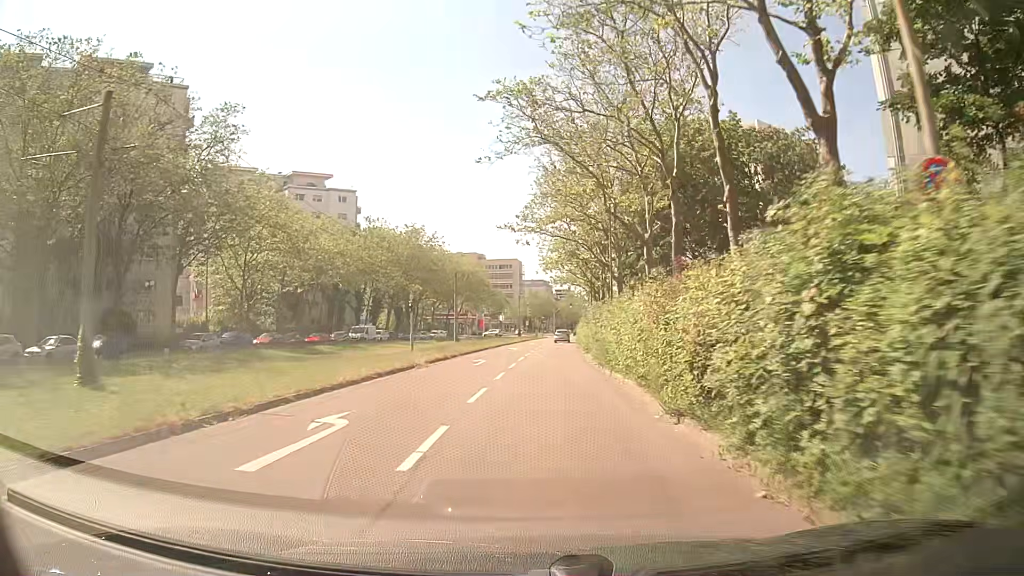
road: tertiary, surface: asphalt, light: Day
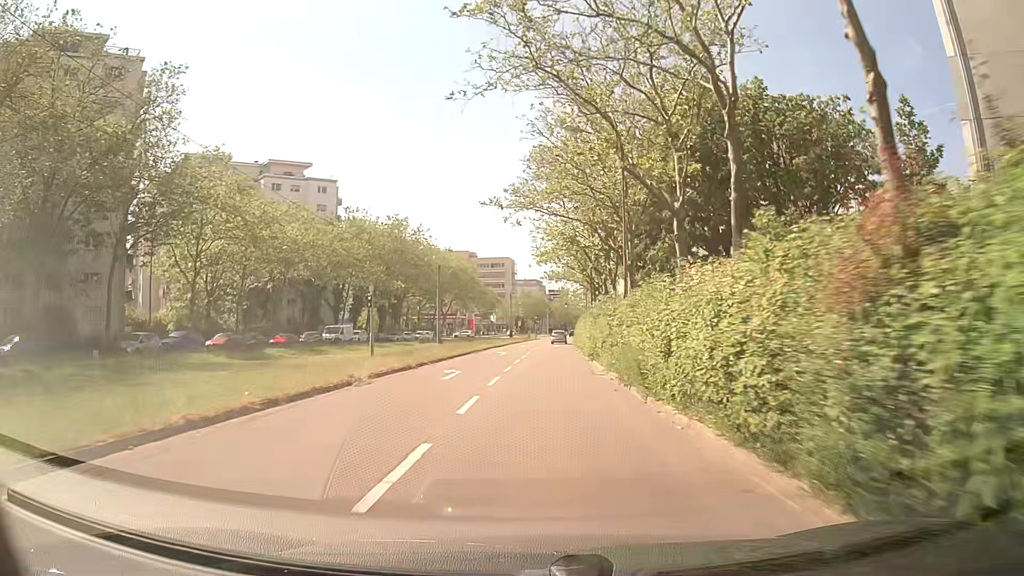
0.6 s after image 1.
(0.0, +7.5) m; 0°
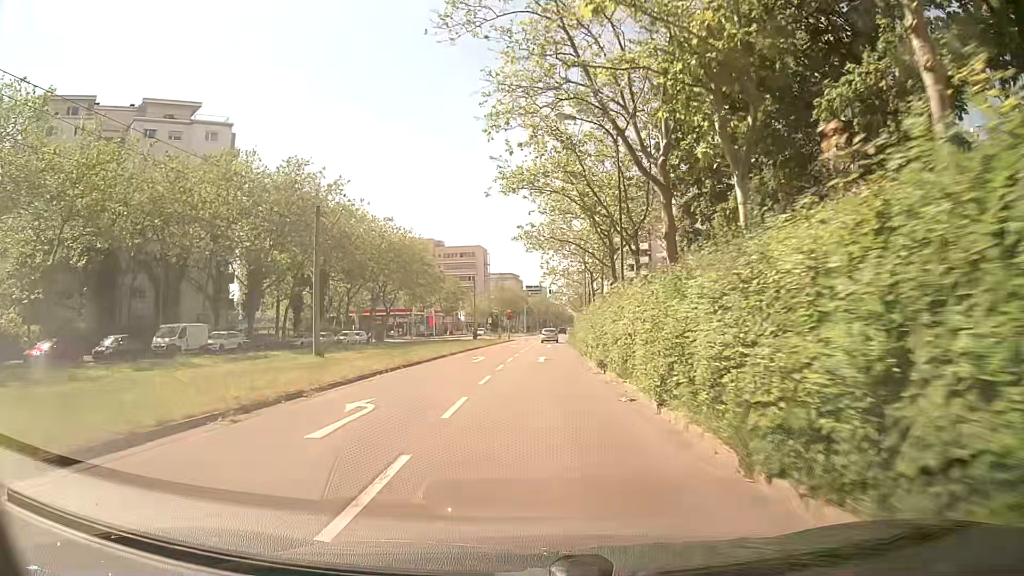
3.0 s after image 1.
(+0.8, +30.5) m; +3°
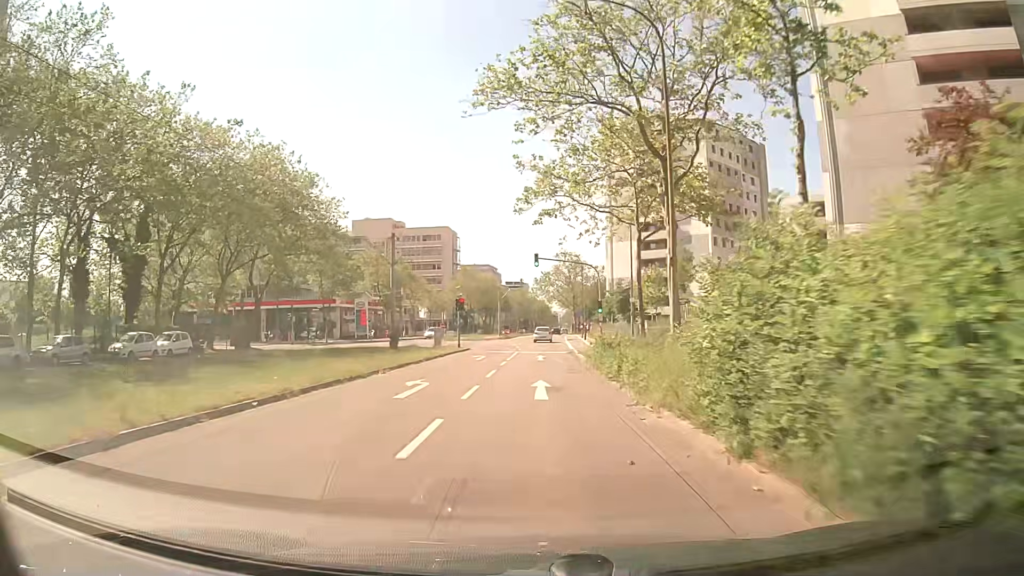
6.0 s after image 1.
(+0.1, +39.0) m; +1°
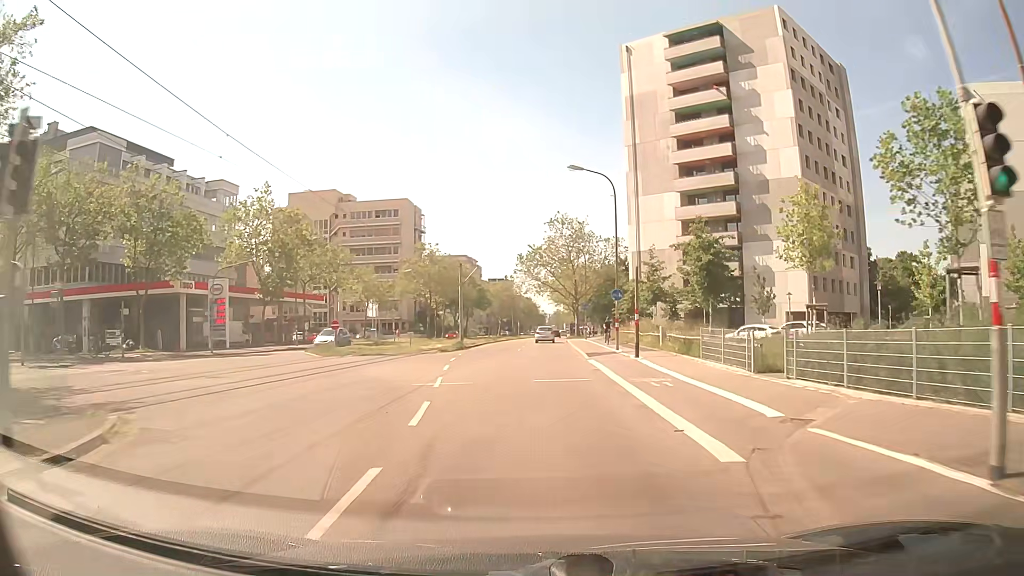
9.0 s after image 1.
(+0.4, +39.2) m; +1°
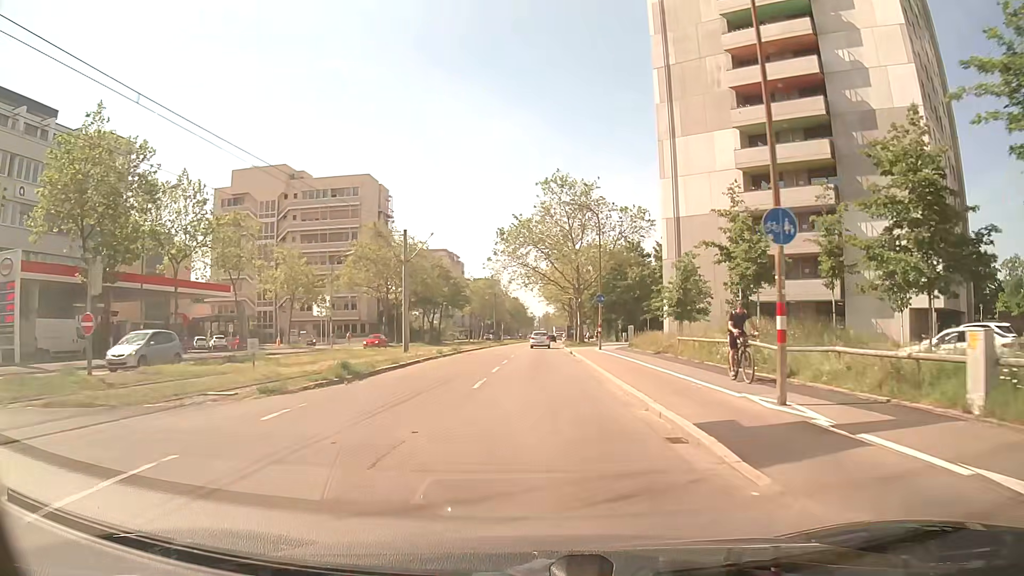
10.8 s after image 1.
(+0.2, +23.5) m; +1°
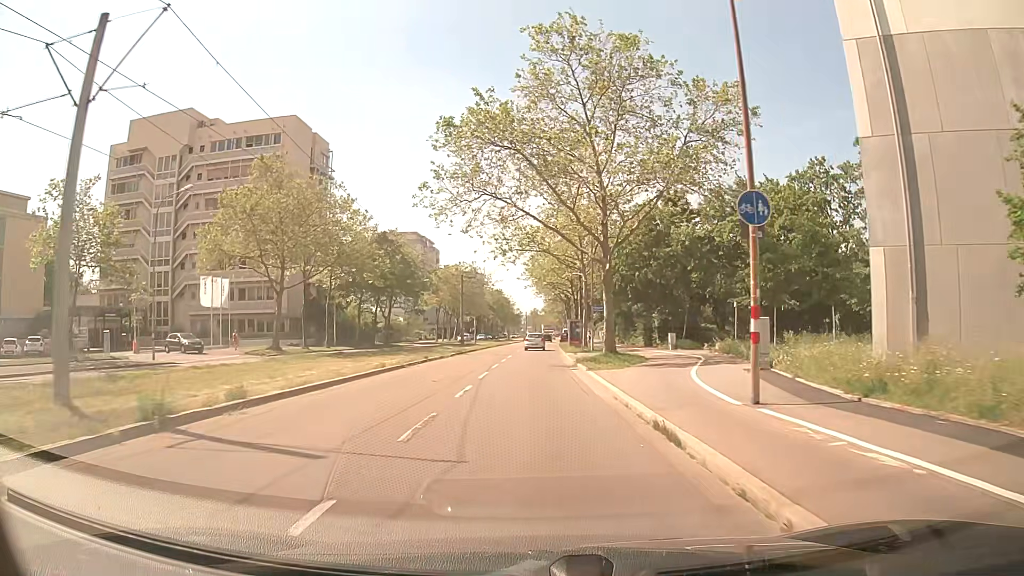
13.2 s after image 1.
(+0.3, +31.2) m; +1°
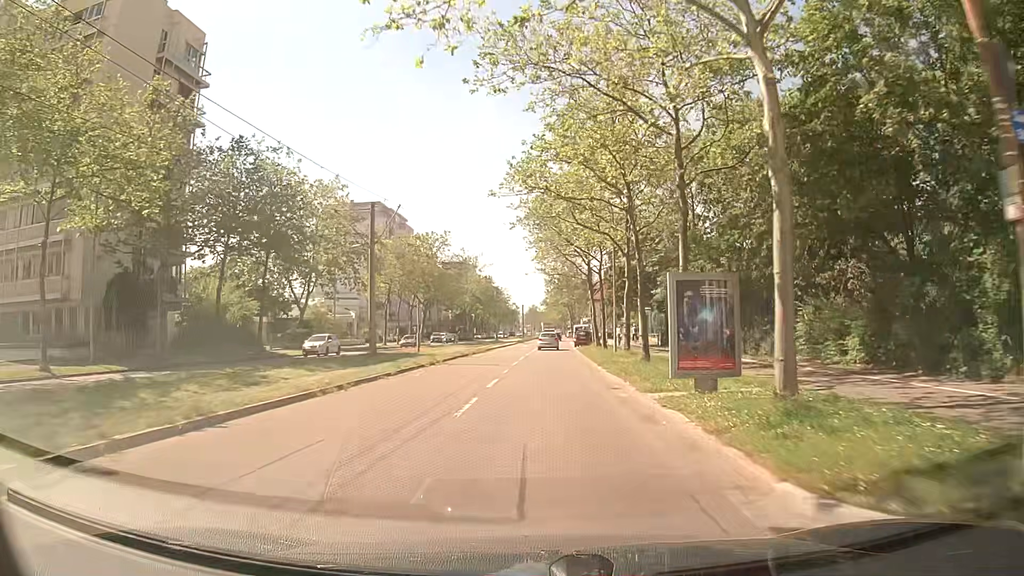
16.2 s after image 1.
(-0.2, +39.1) m; 0°
